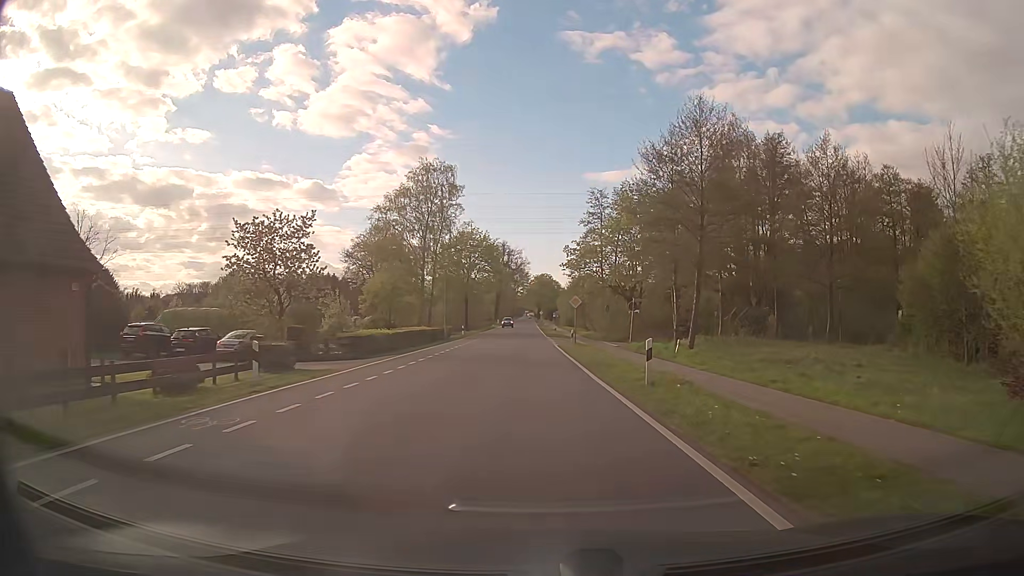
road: tertiary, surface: asphalt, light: Day
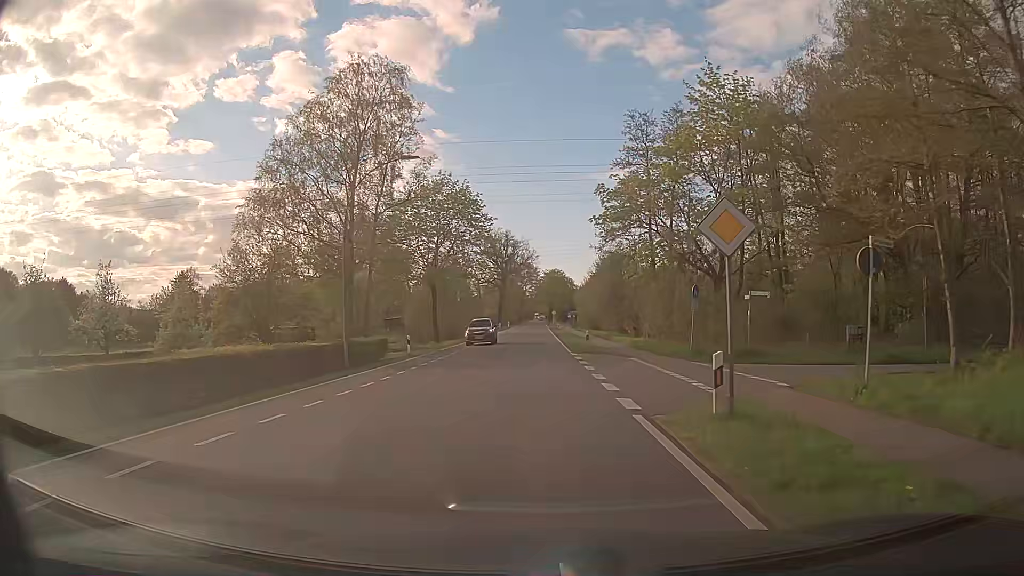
(-0.3, +30.7) m; -1°
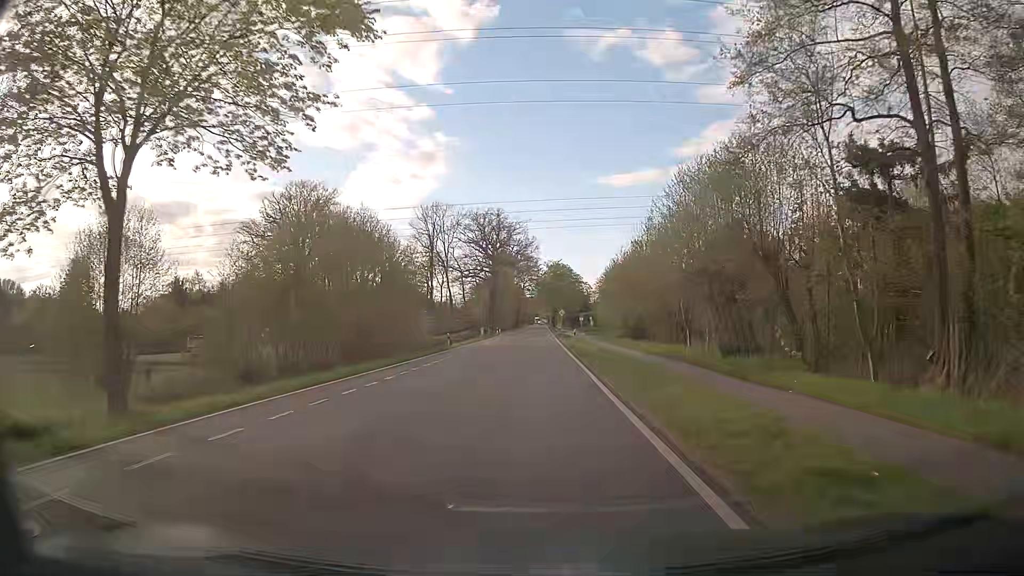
(-0.1, +38.1) m; -1°
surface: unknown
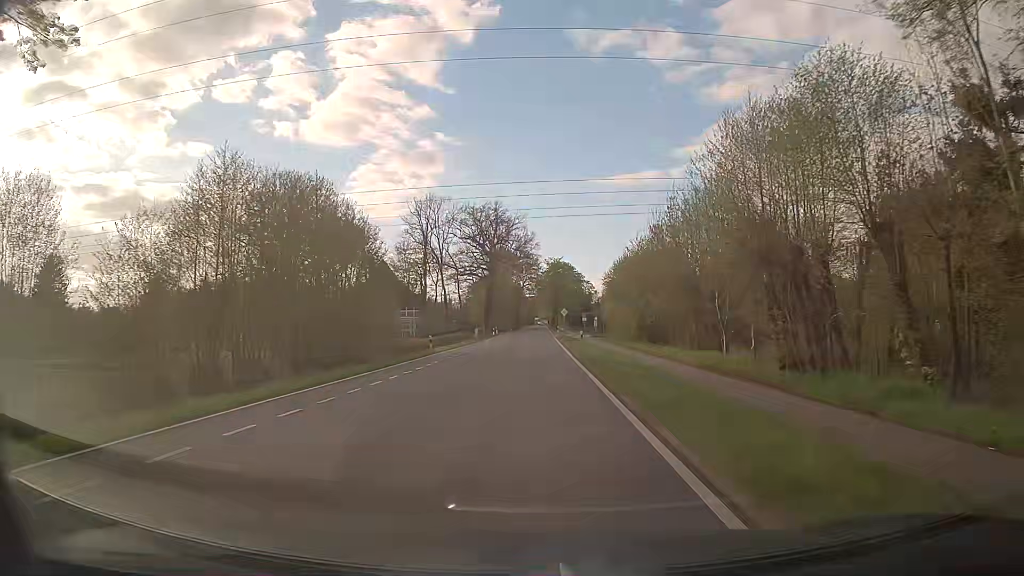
(0.0, +7.6) m; +1°
(0, +10) (0, +20) (0, +30) (0, +40) (0, +50) (0, +60) (0, +70) (0, +80) (0, +90) (0, +100) m
